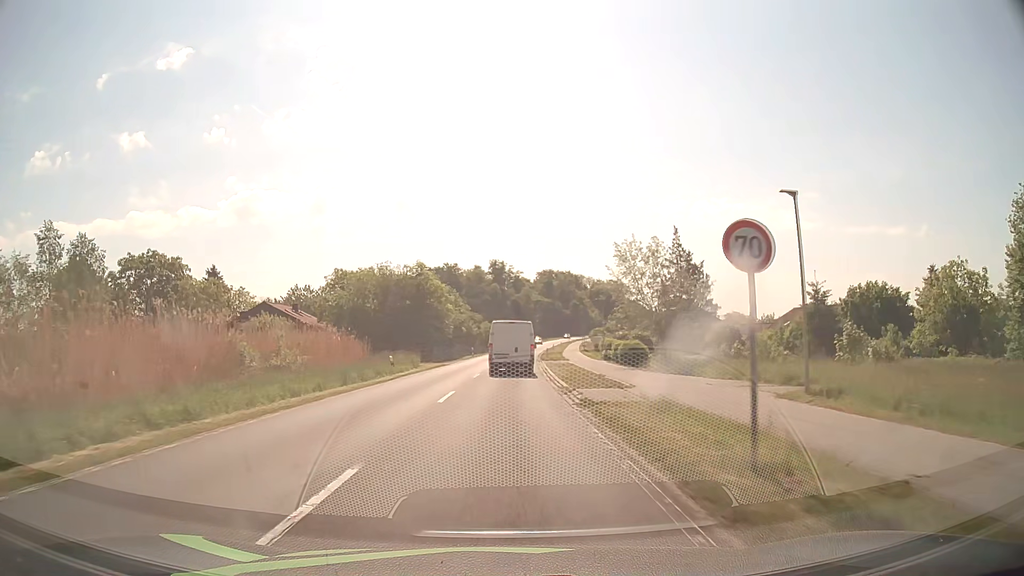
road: secondary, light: Day
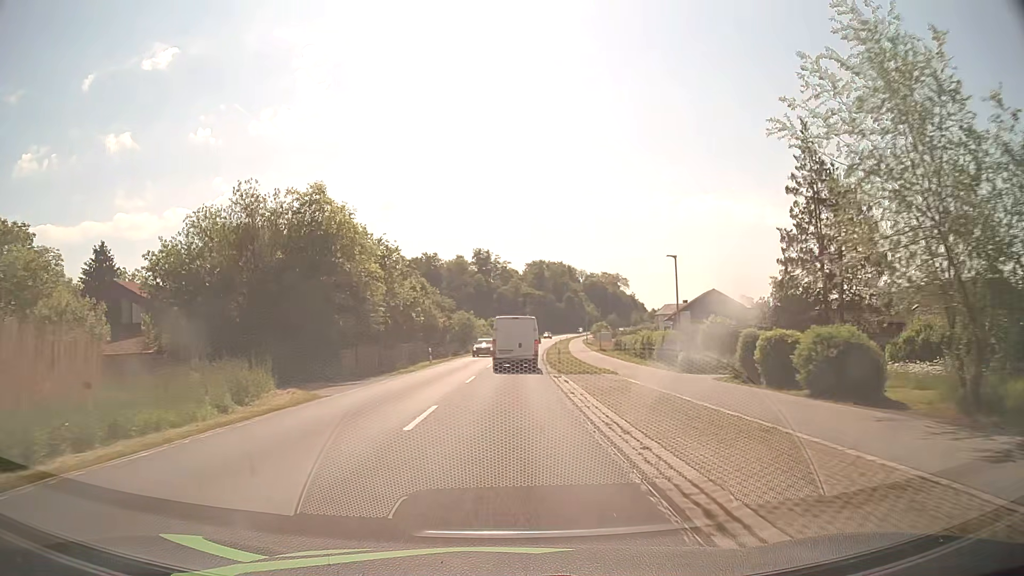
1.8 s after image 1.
(+0.3, +29.8) m; +1°
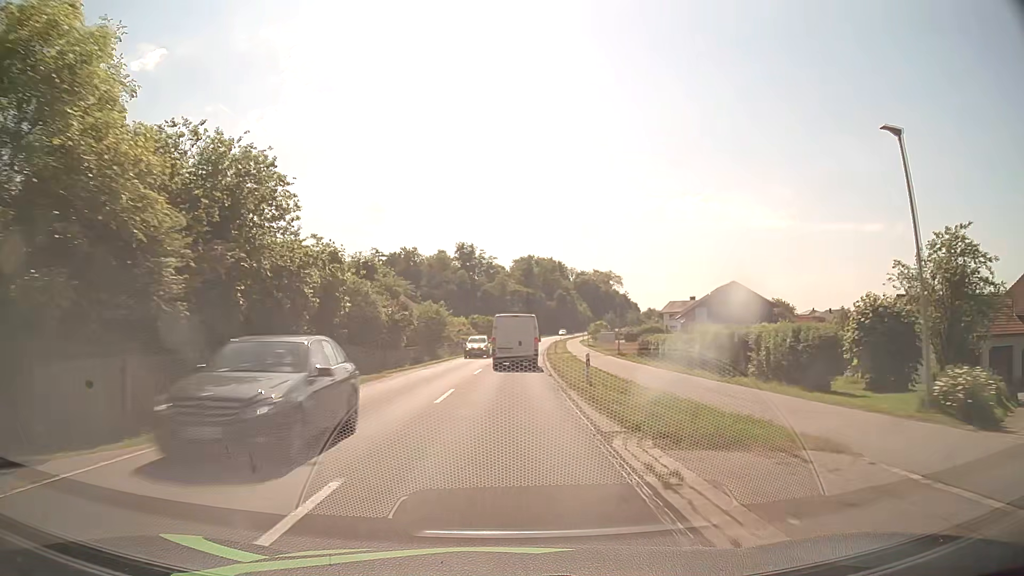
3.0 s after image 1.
(+0.2, +19.9) m; +1°
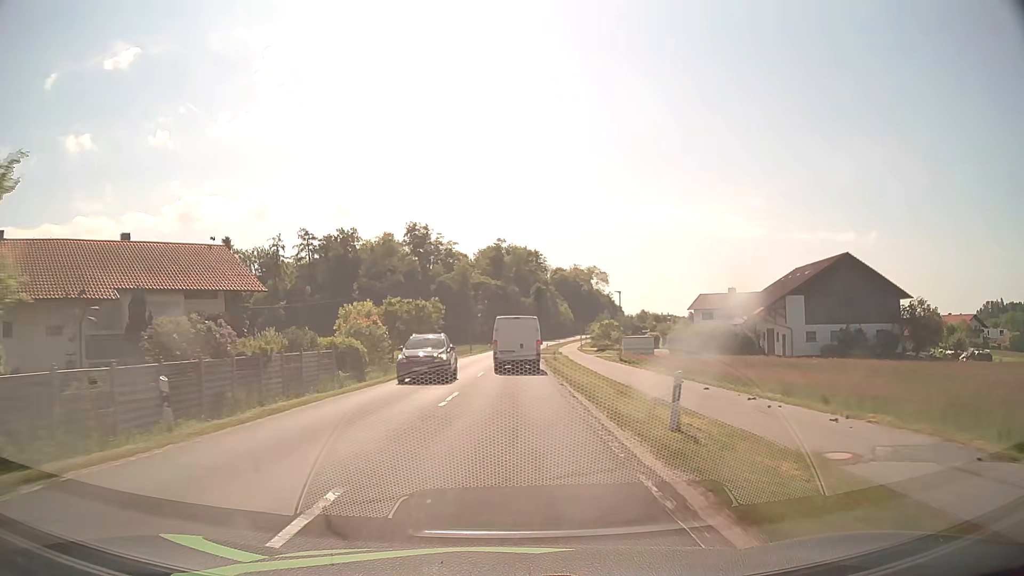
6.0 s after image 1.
(+1.2, +48.9) m; +3°
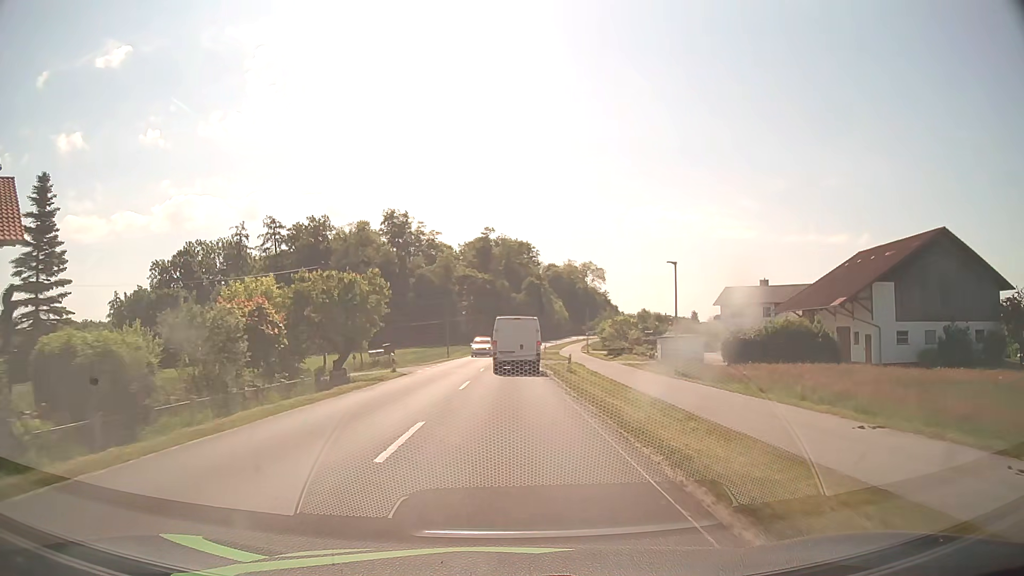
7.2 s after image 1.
(+0.2, +19.0) m; +1°
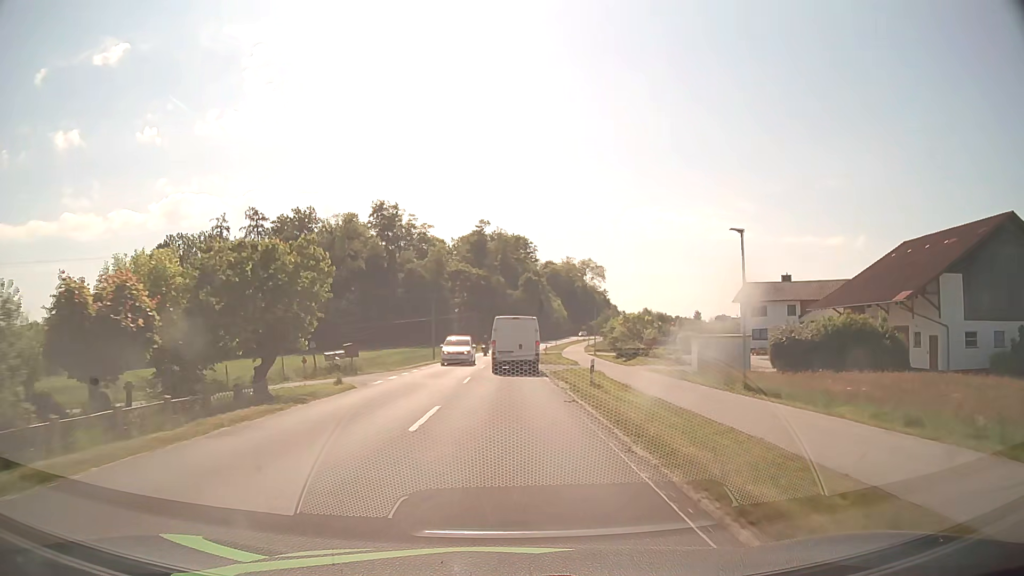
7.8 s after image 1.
(0.0, +9.4) m; 0°
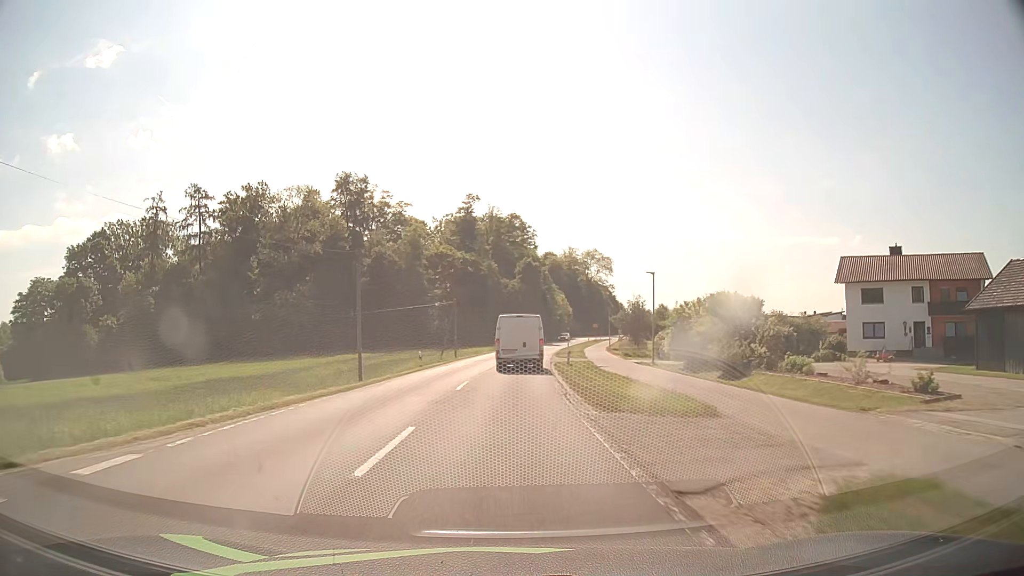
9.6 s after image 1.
(+0.2, +27.9) m; 0°
